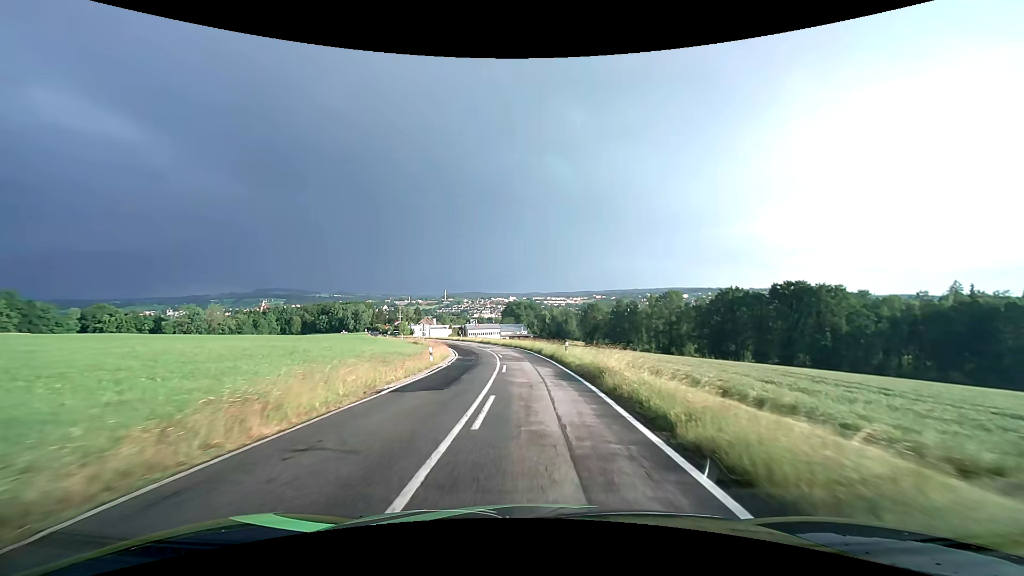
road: tertiary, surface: asphalt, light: Day
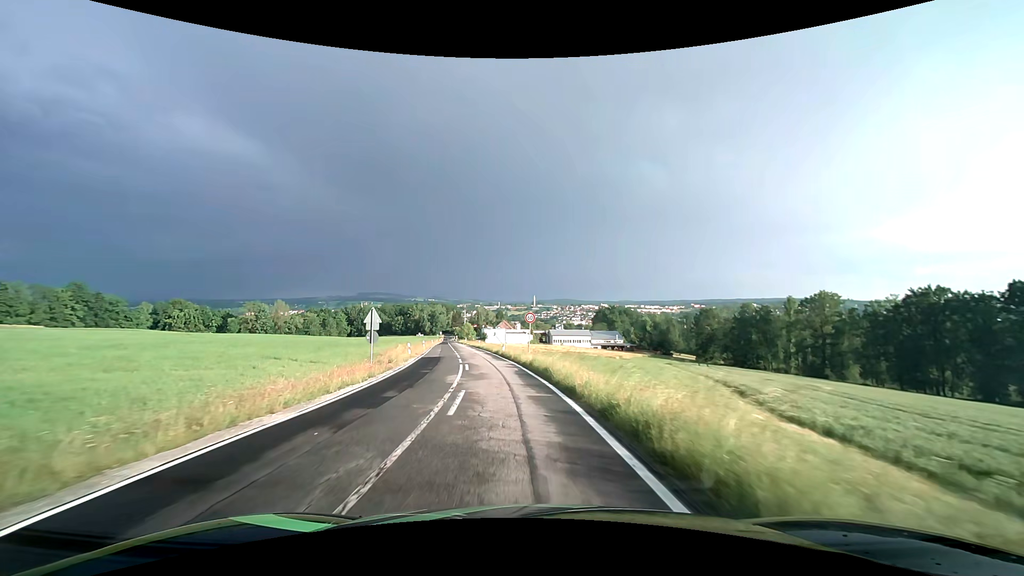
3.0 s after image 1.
(-2.6, +44.9) m; -10°
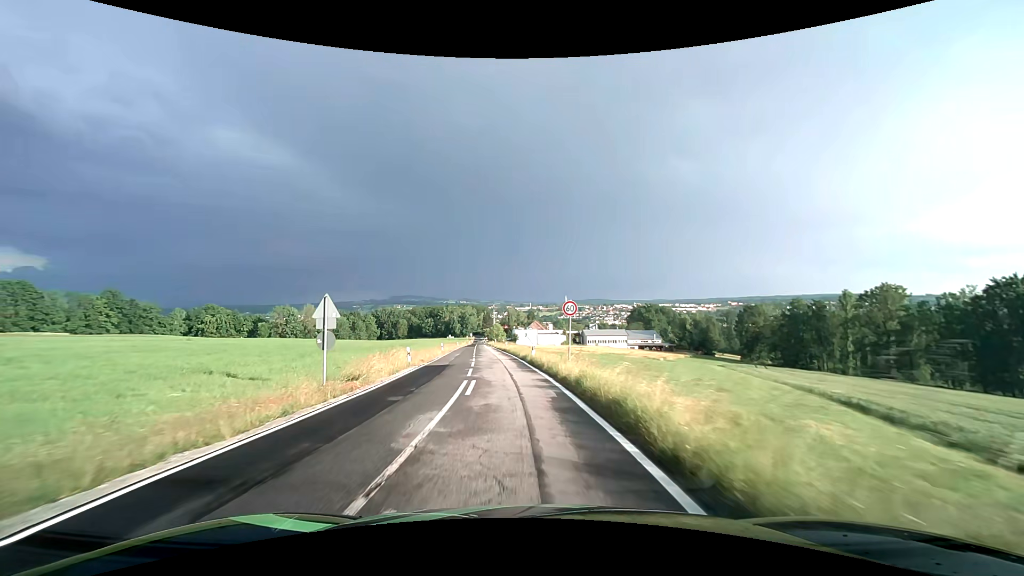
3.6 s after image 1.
(-0.2, +8.8) m; -4°
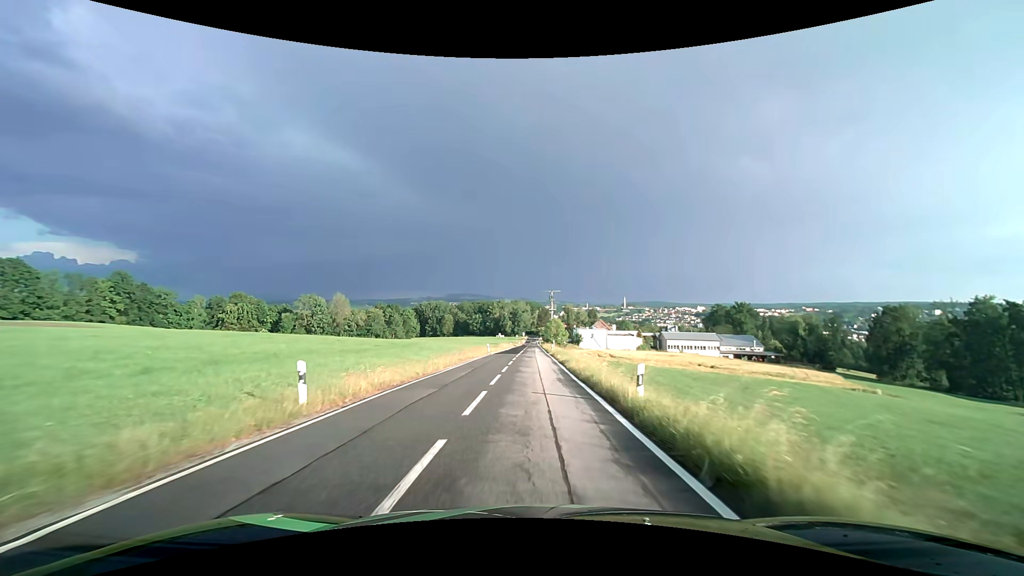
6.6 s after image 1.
(-3.8, +44.0) m; -6°
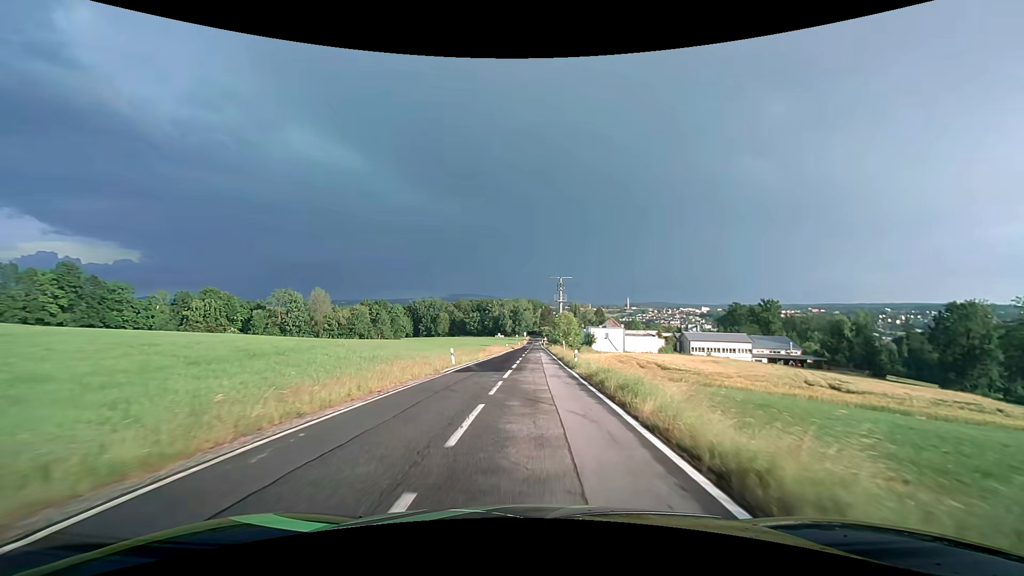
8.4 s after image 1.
(-0.1, +26.2) m; 0°
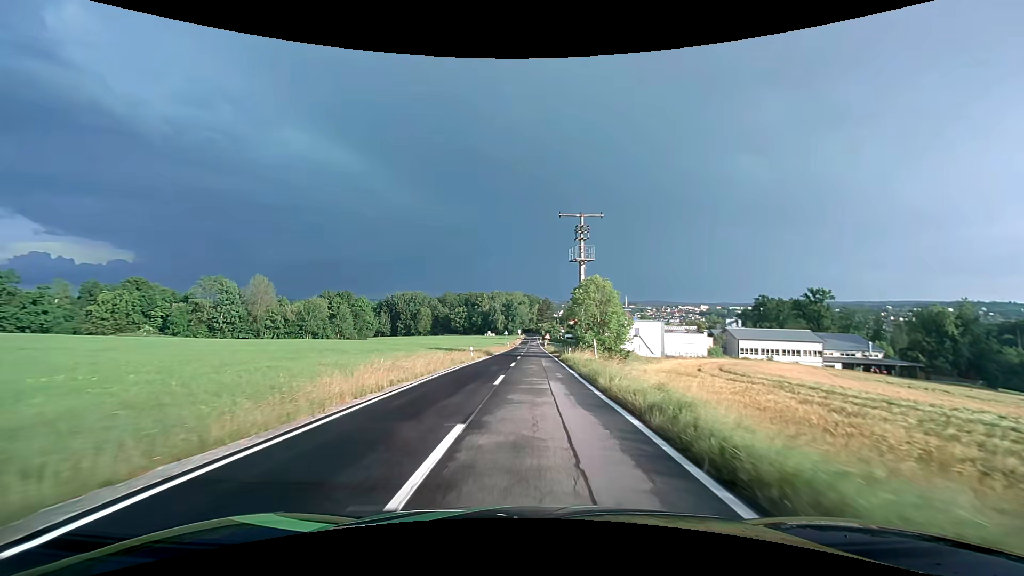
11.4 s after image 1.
(+0.4, +43.3) m; 0°
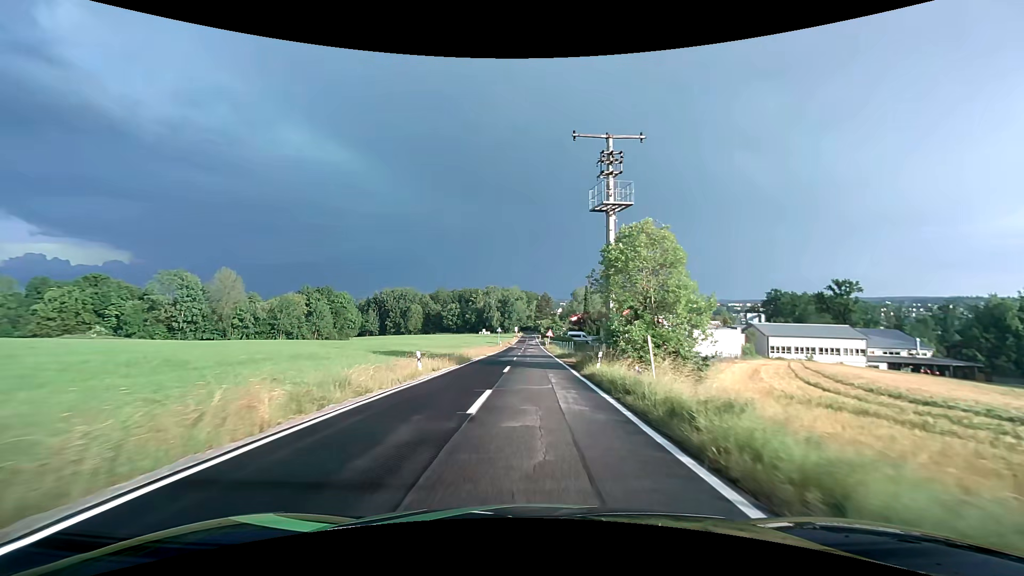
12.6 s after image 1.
(+0.1, +17.2) m; +1°
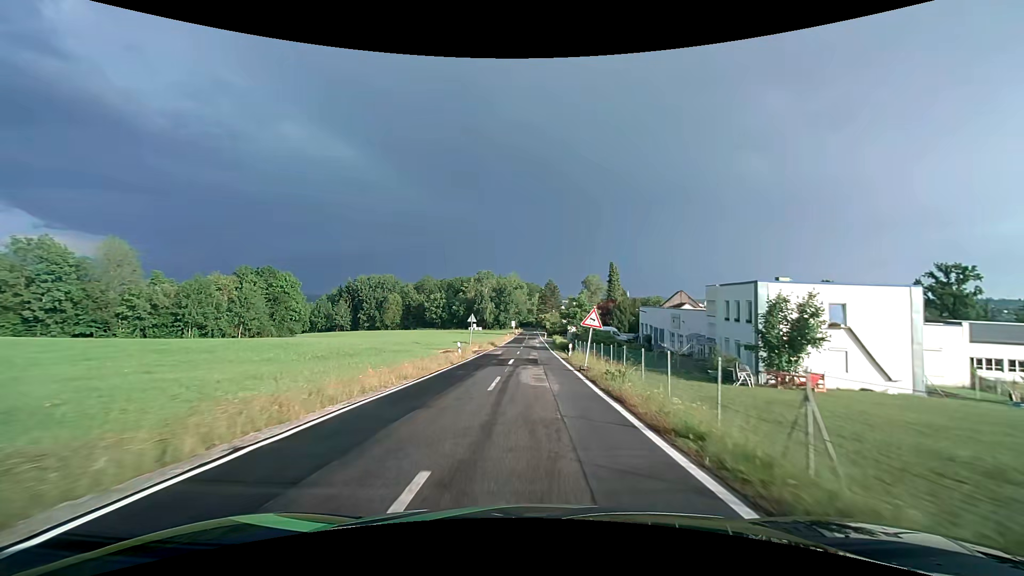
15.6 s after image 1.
(-0.1, +42.8) m; 0°
(0, +10) (0, +20) (0, +30) (0, +40) (0, +50) (0, +60) (0, +70) (0, +80) (0, +90) (0, +100) m
